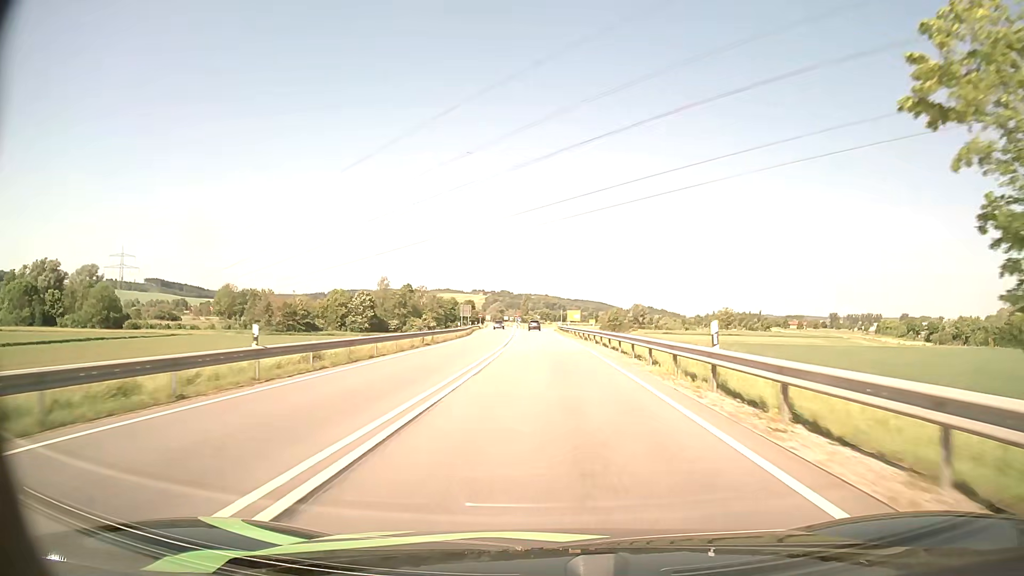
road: primary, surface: asphalt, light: Day
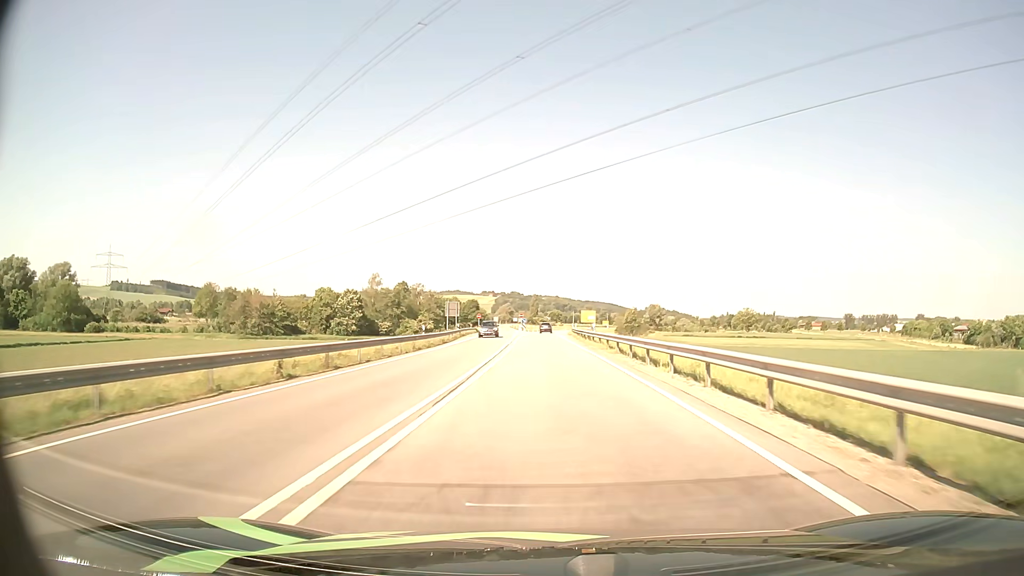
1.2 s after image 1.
(-0.1, +22.8) m; -1°
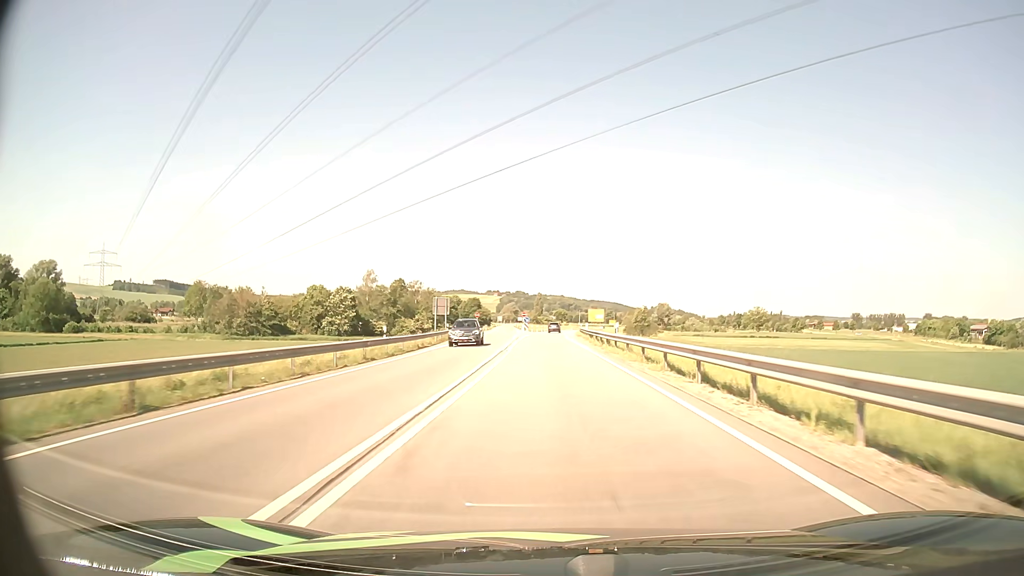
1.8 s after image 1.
(0.0, +11.0) m; -1°
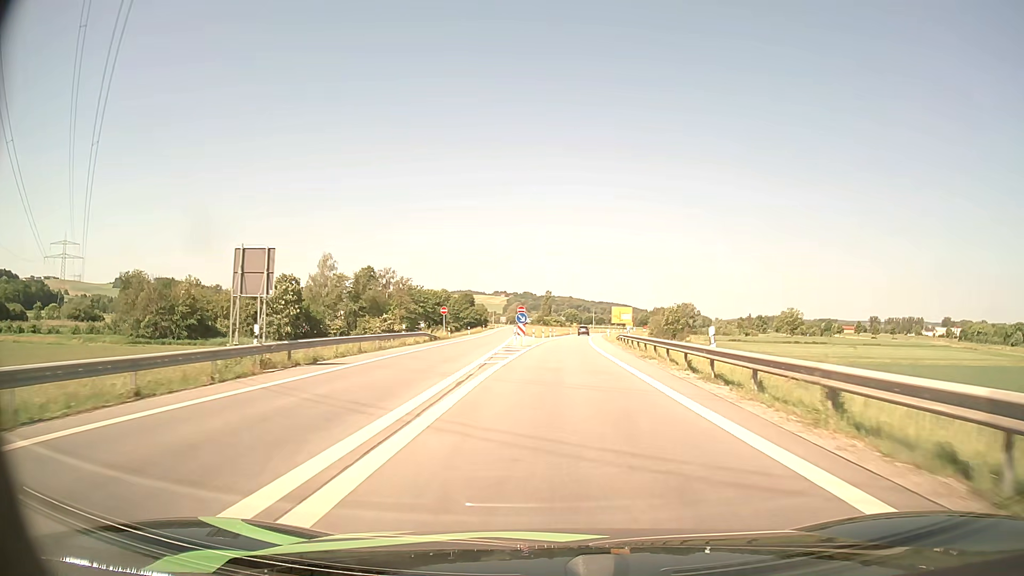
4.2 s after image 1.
(-0.4, +42.5) m; -1°
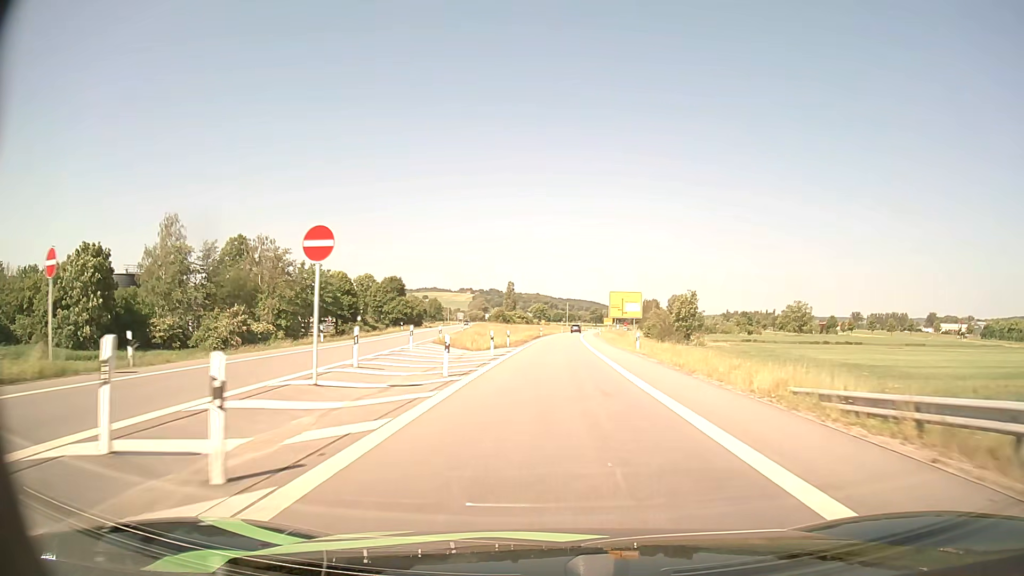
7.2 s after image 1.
(+1.1, +51.8) m; +3°
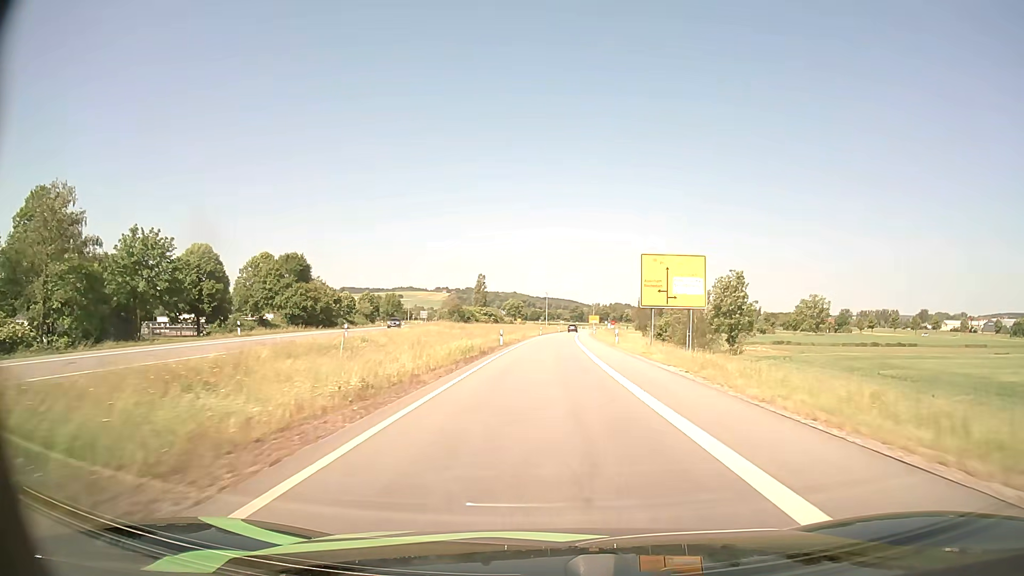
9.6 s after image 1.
(+0.7, +42.0) m; +2°
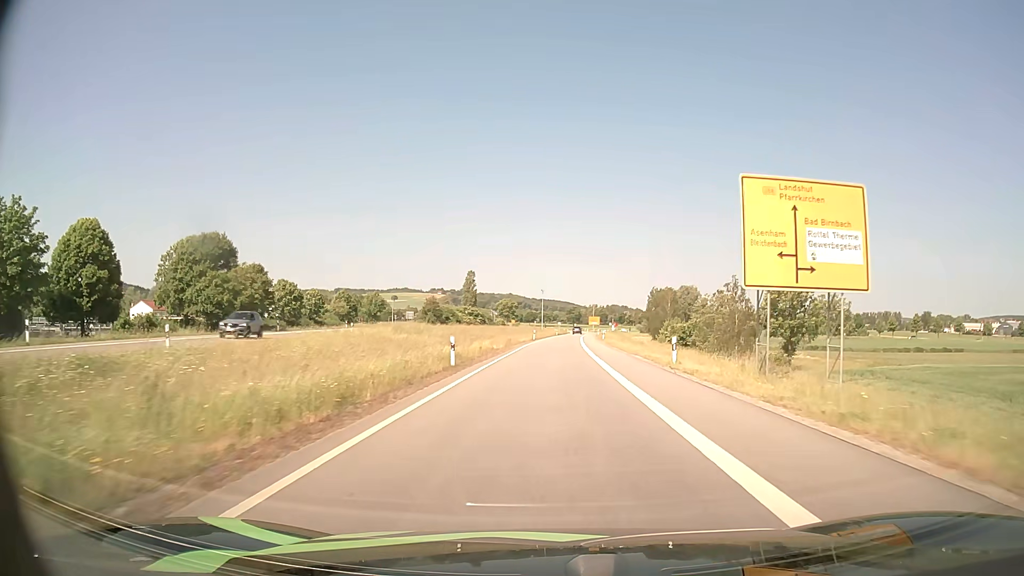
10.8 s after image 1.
(+0.1, +21.3) m; 0°
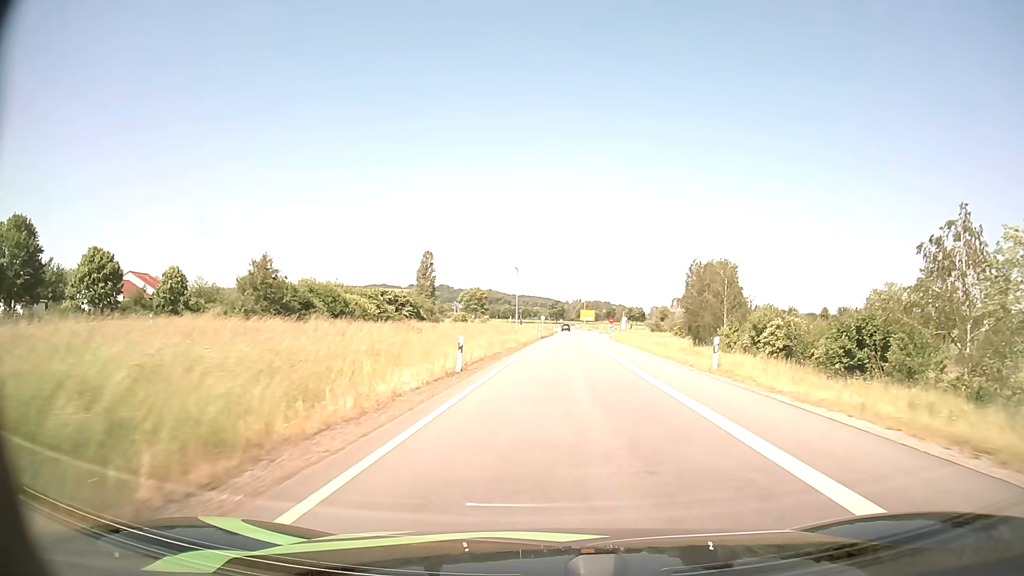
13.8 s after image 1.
(+0.5, +53.8) m; +2°
(0, +10) (0, +20) (0, +30) (+1, +40) (+1, +50) (+2, +60) (+2, +70) (+3, +80) (+3, +90) (+4, +100) m
